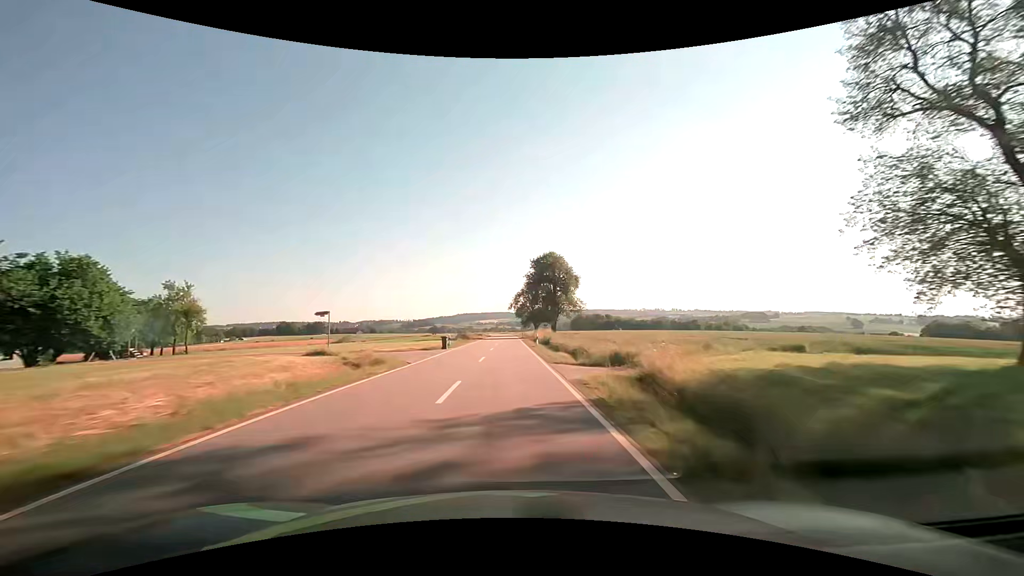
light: Day
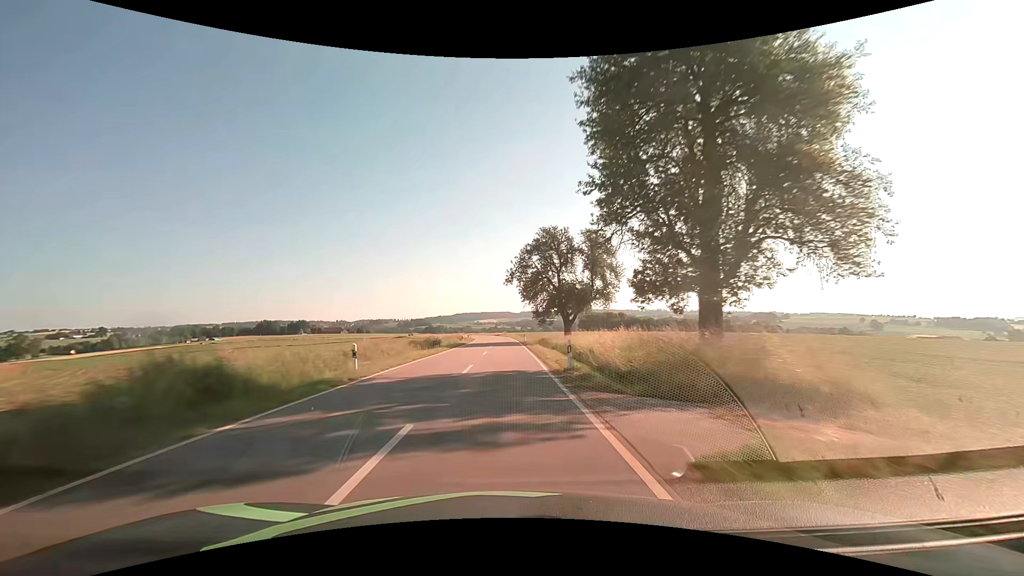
(+0.5, +66.8) m; 0°
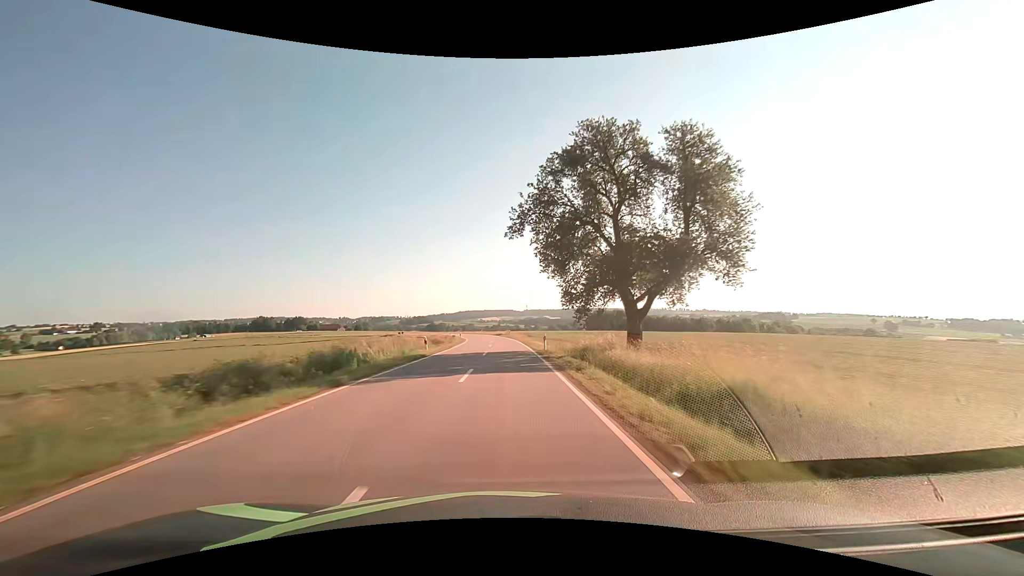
(-0.1, +27.1) m; -1°
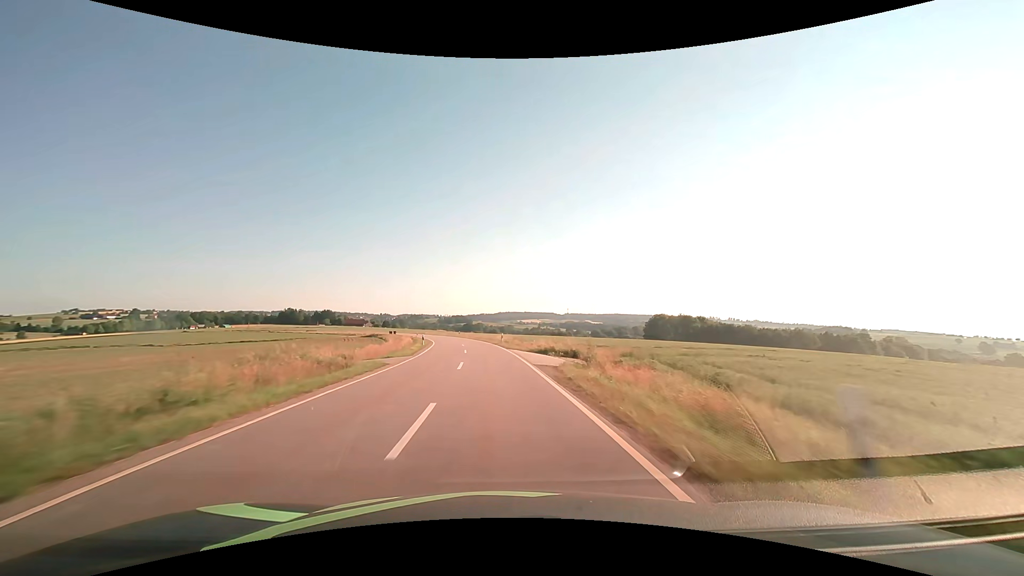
(-1.3, +68.1) m; -4°
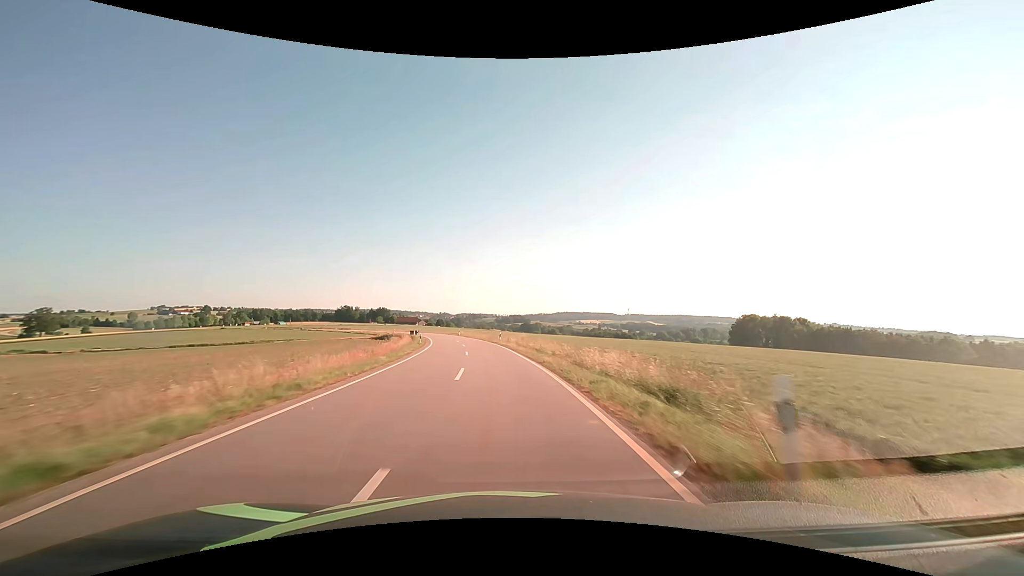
(-2.3, +40.9) m; -7°
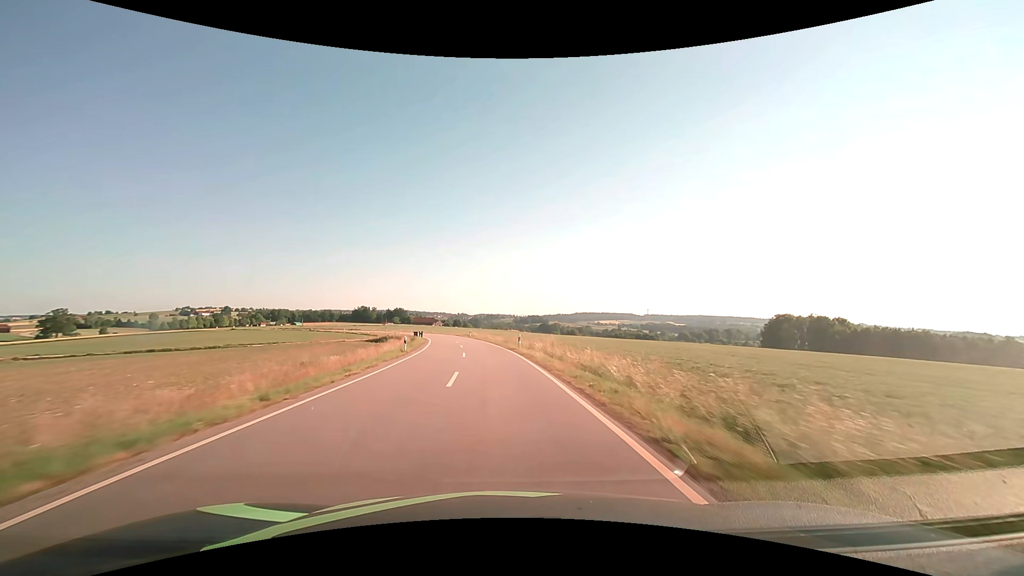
(-0.3, +13.6) m; -2°
(0, +10) (-1, +20) (-1, +30) (-2, +40) (-4, +50) (-5, +60) (-7, +70) (-9, +79) (-12, +89) (-14, +99) m
